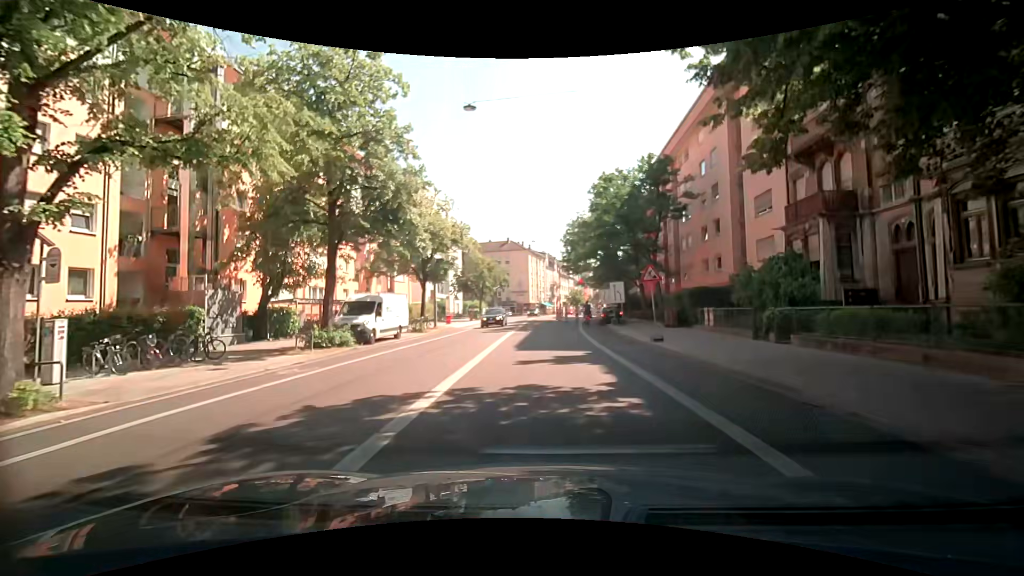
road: secondary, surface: asphalt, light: Day
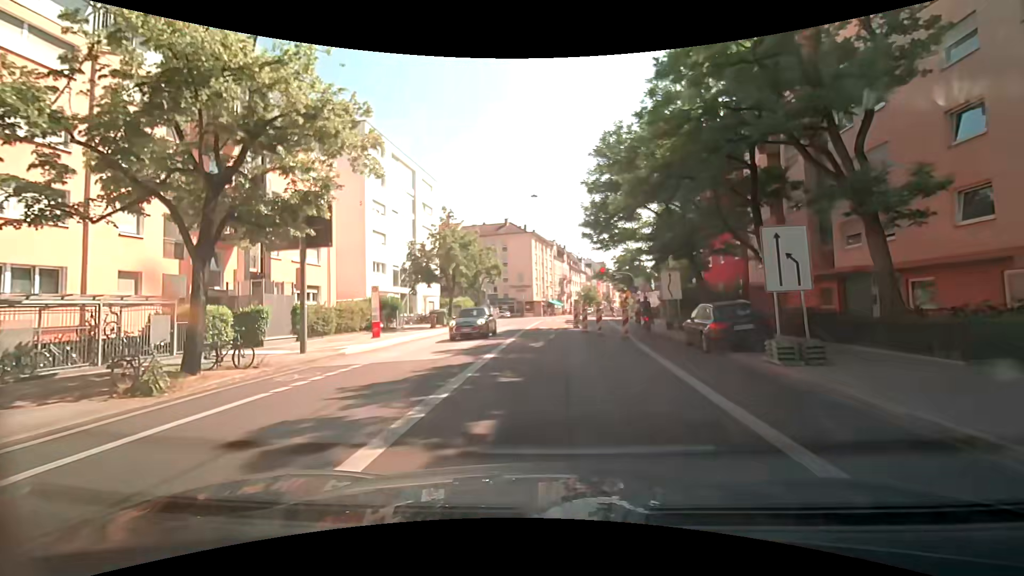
(-0.1, +24.0) m; -1°
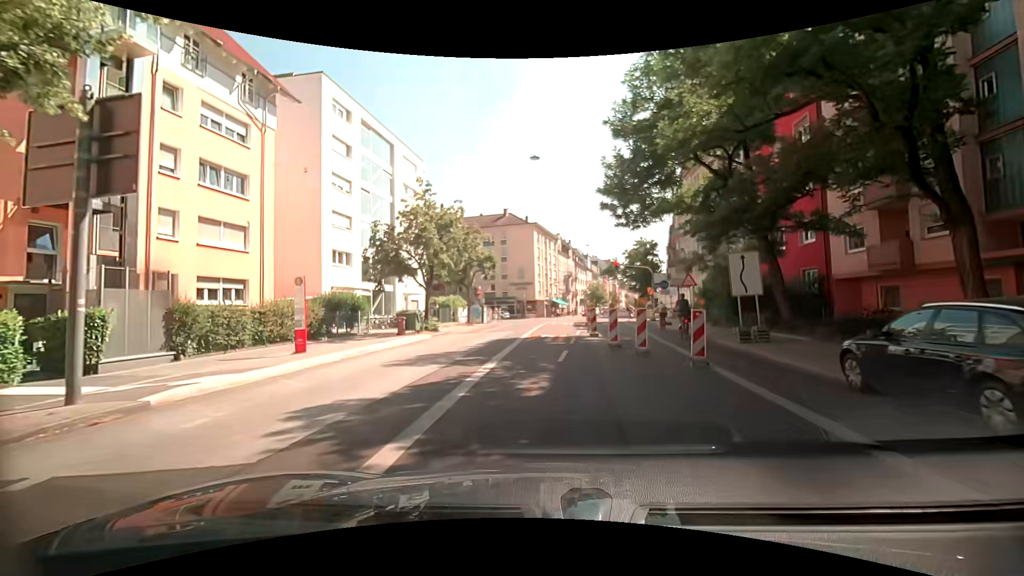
(0.0, +9.2) m; +1°
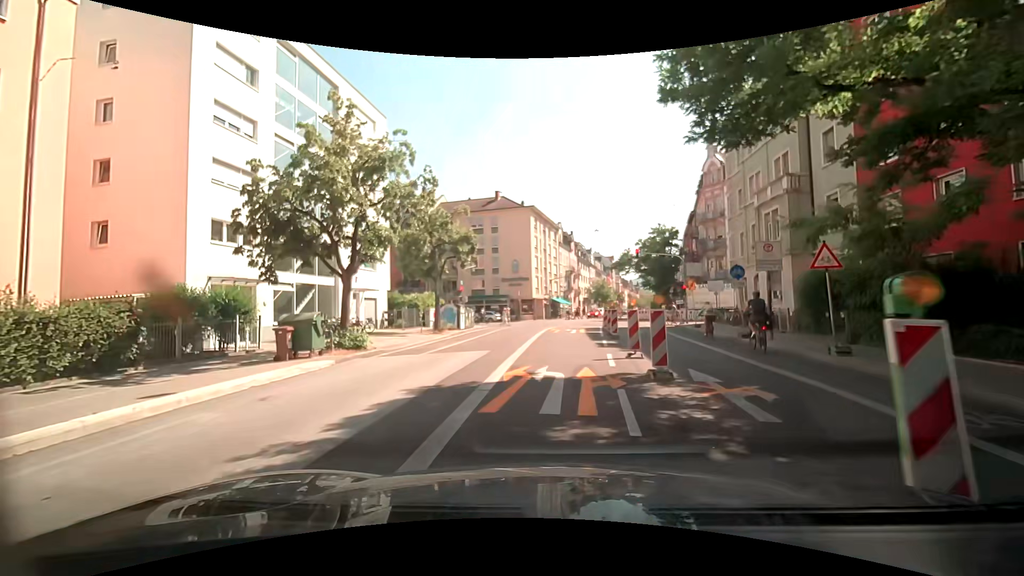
(-0.1, +12.6) m; -1°
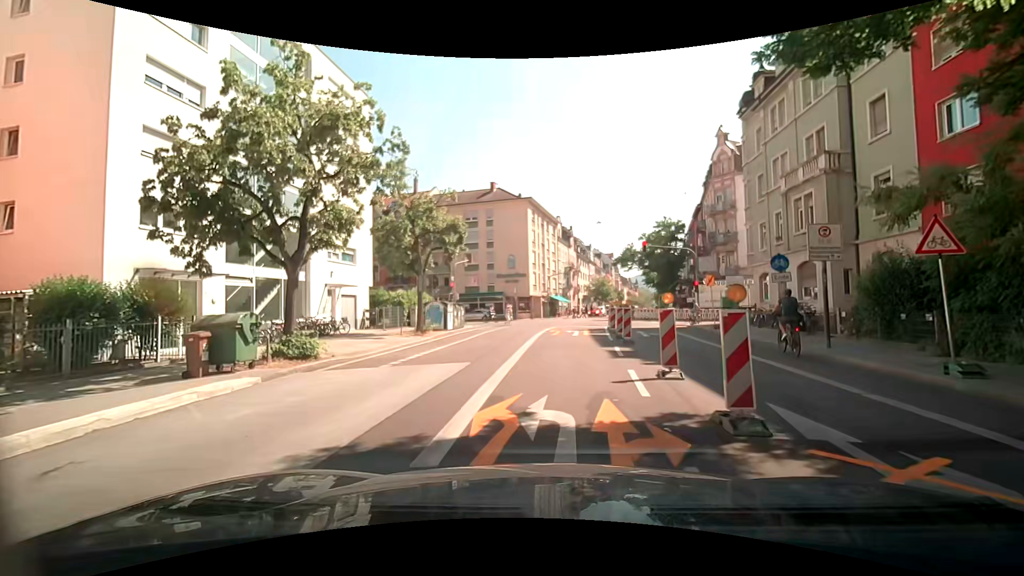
(0.0, +3.8) m; +1°
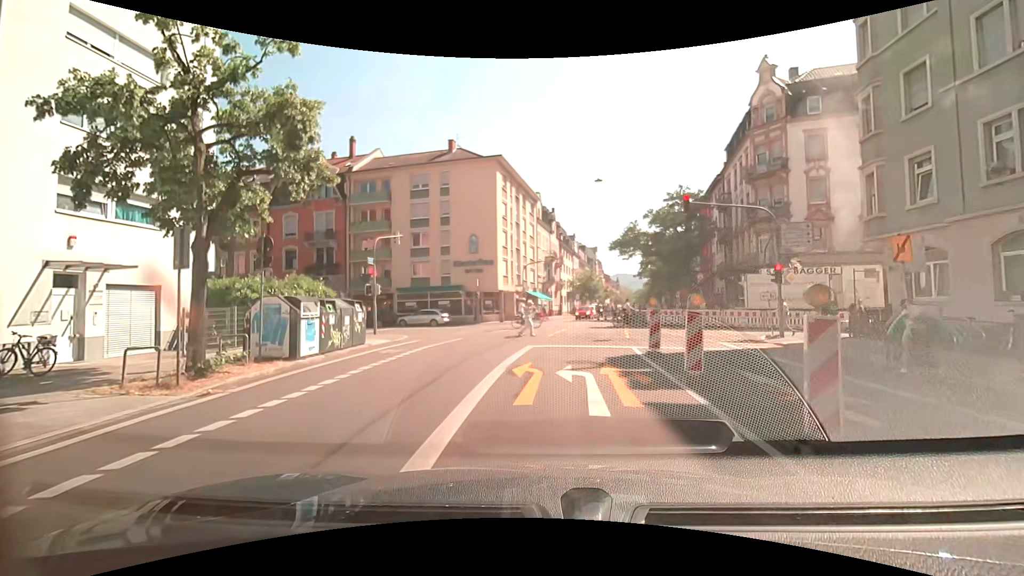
(+0.1, +16.2) m; +1°
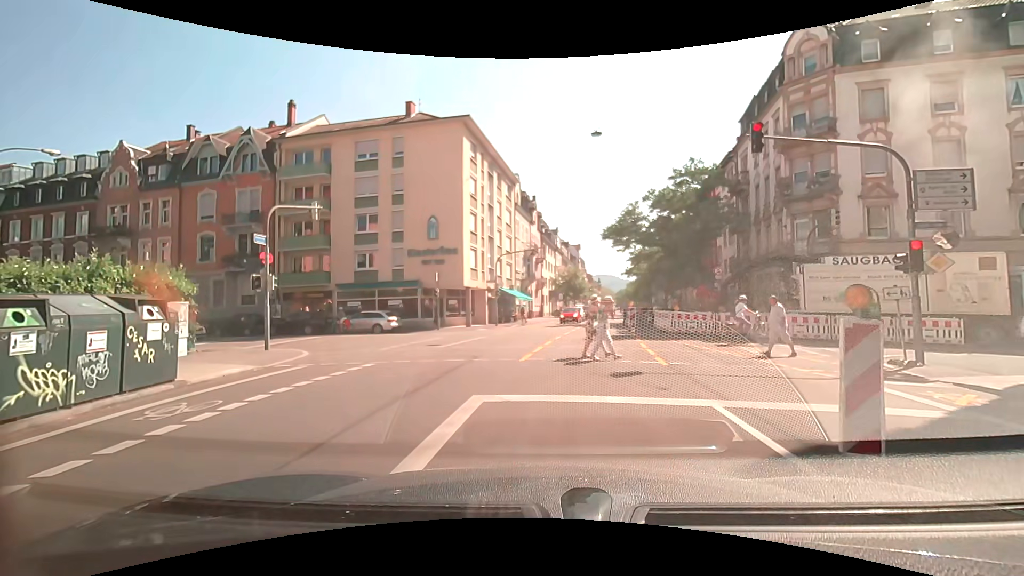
(+0.2, +9.0) m; +3°
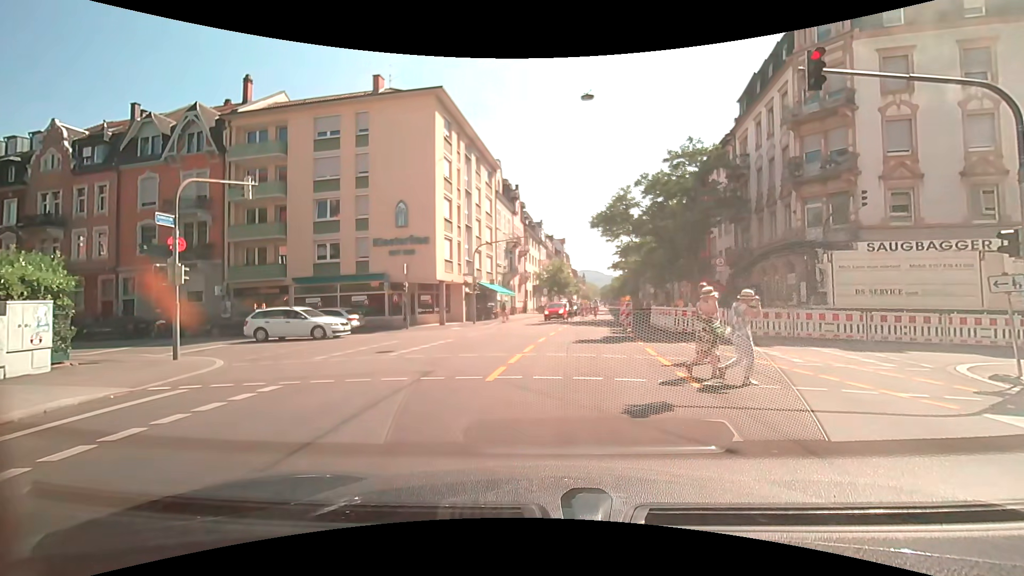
(0.0, +3.5) m; 0°
